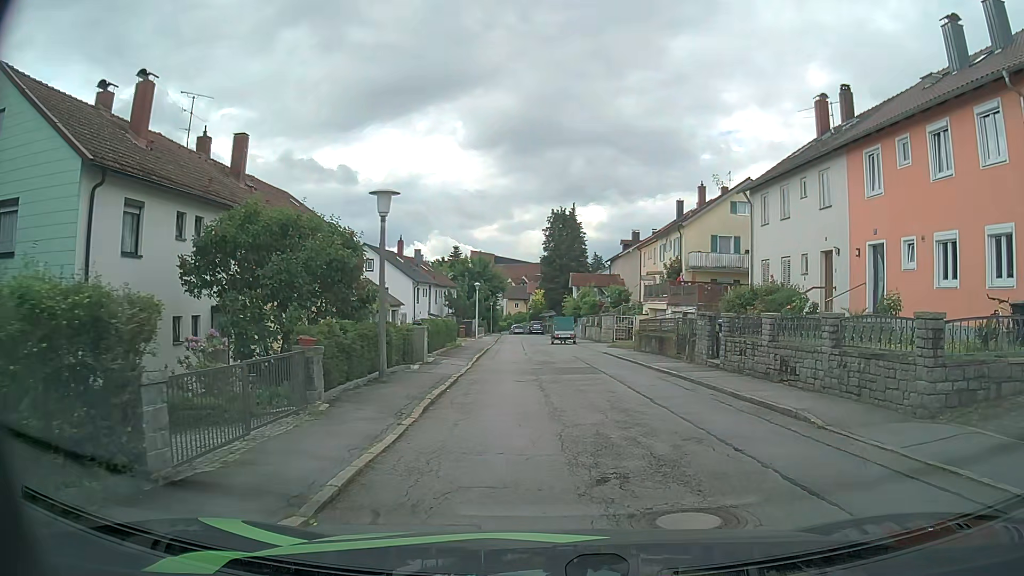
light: Day
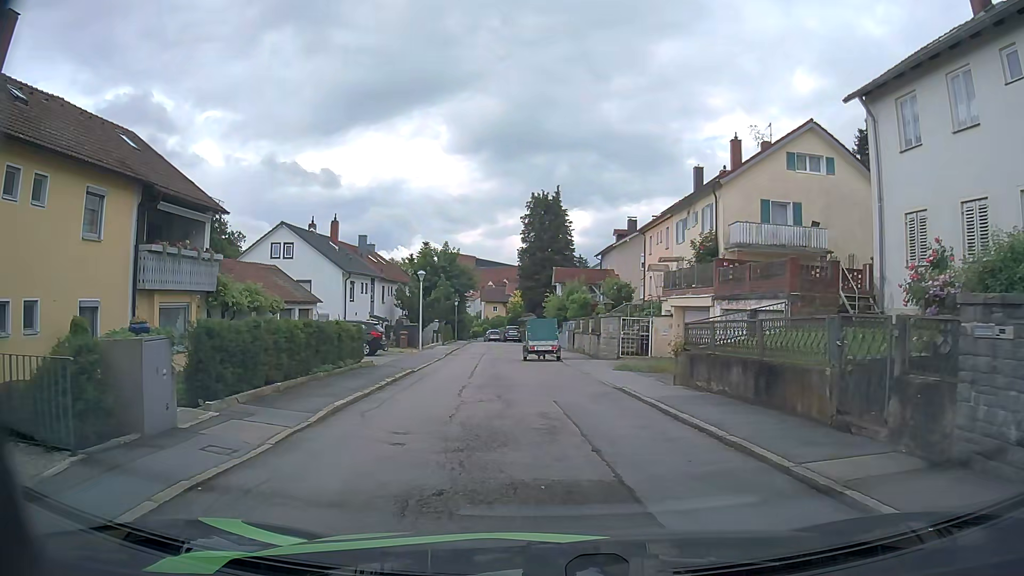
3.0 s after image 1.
(+0.7, +14.3) m; +1°
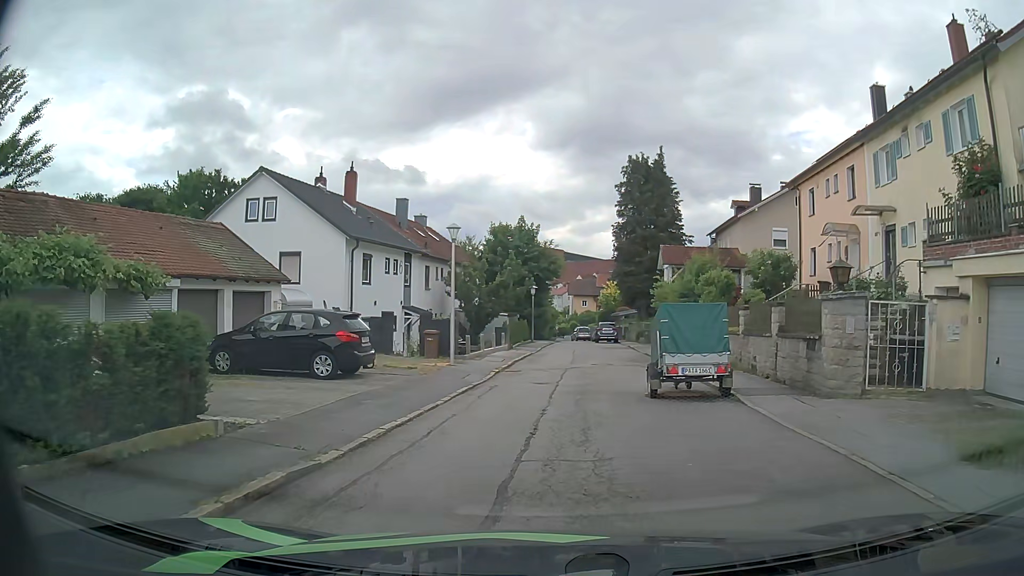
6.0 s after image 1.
(-0.6, +15.1) m; -6°
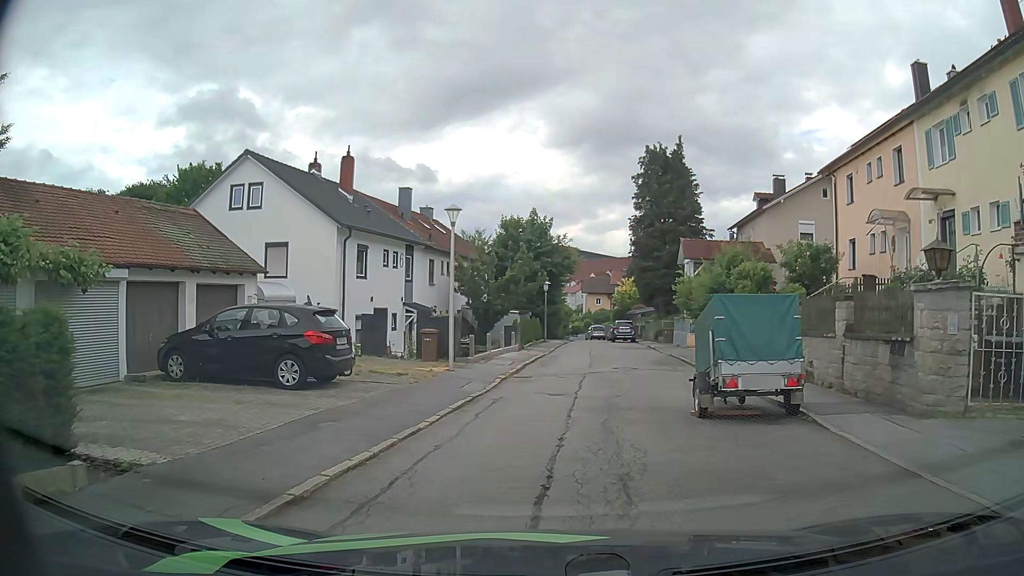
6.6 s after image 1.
(0.0, +2.8) m; -1°
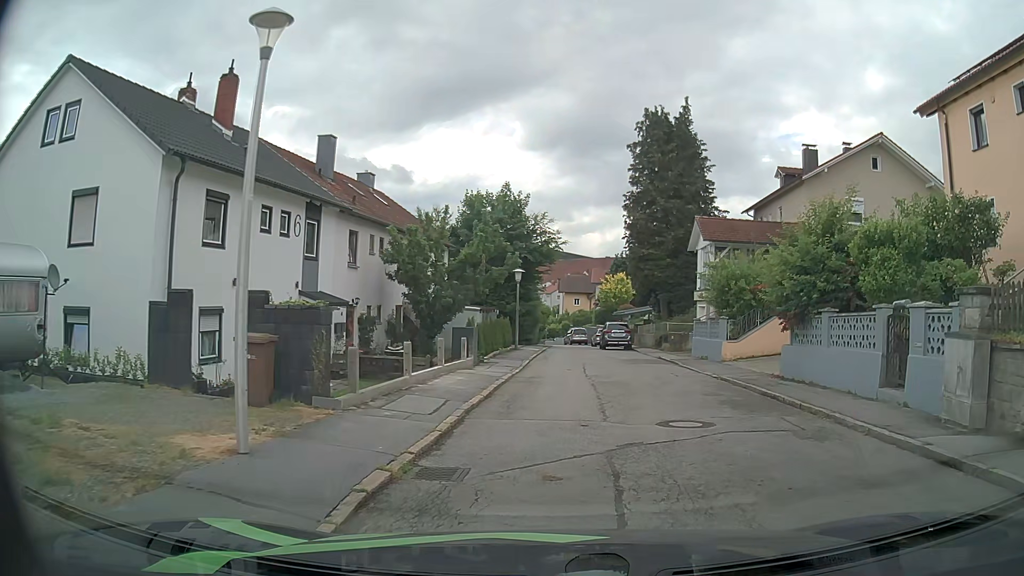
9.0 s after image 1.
(+0.1, +10.9) m; +2°
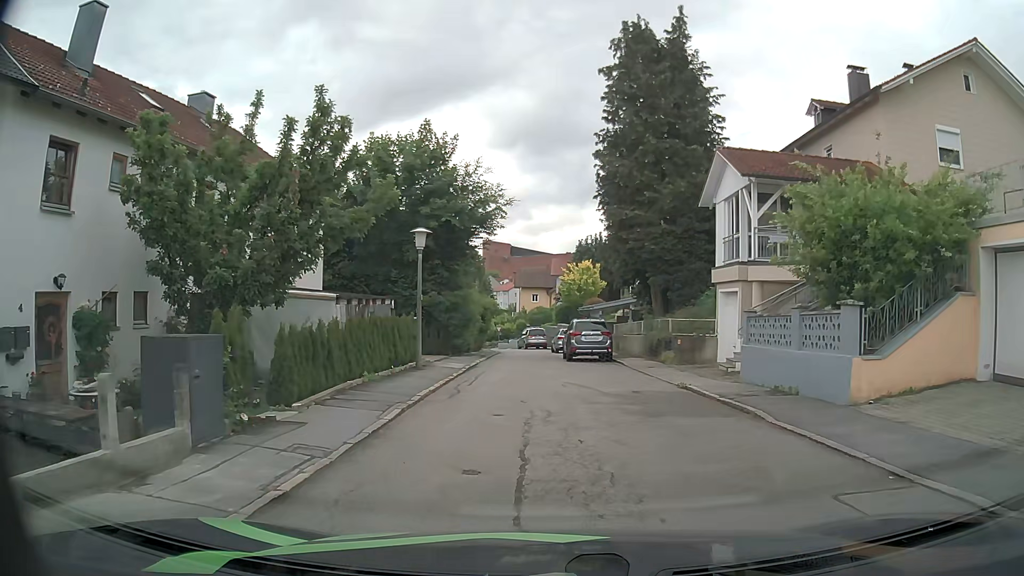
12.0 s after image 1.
(+1.0, +14.0) m; +3°
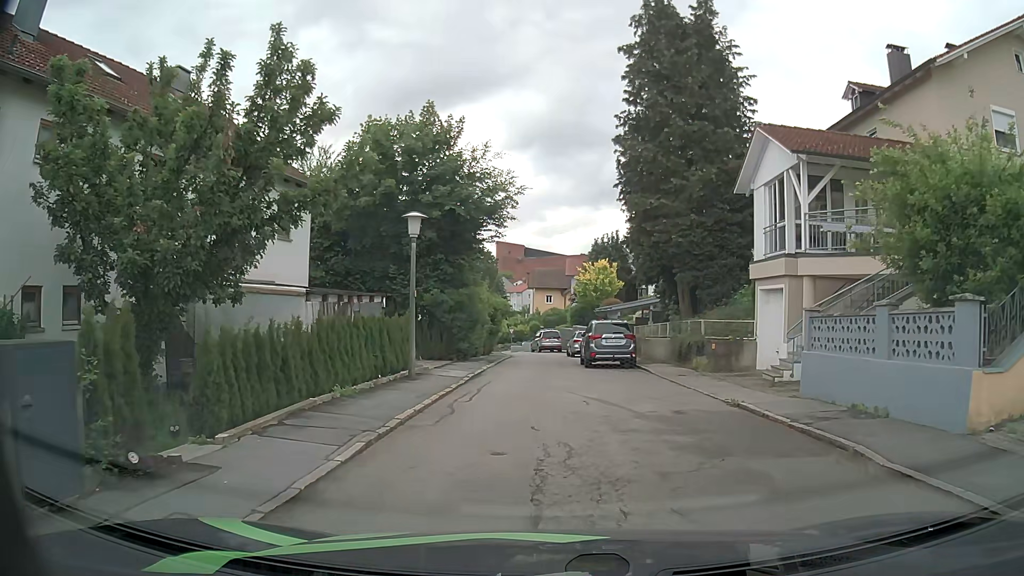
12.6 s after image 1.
(0.0, +2.9) m; -1°
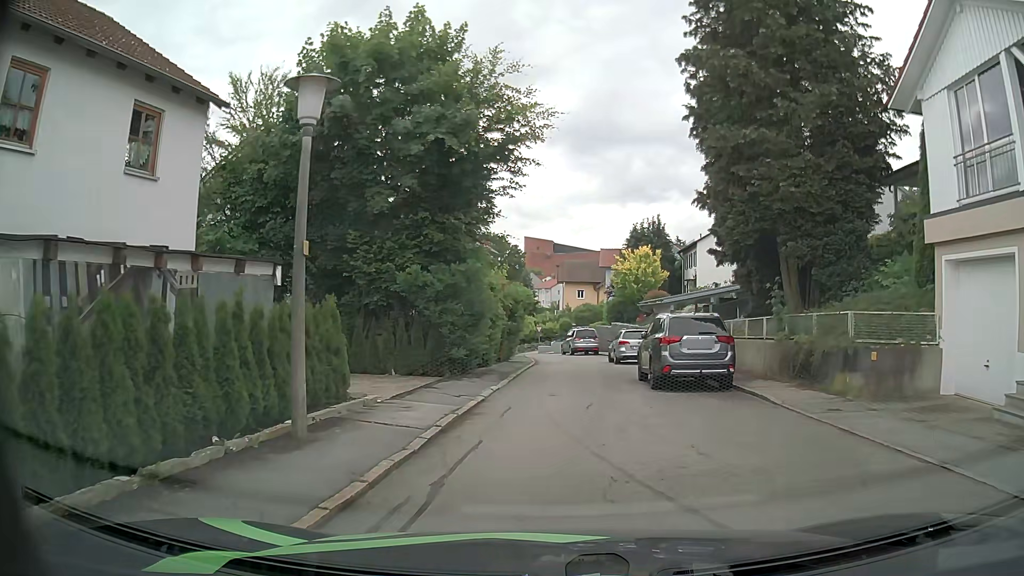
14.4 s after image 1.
(-0.2, +9.0) m; -2°
(0, +10) (0, +20) (+1, +30) (0, +40) (-1, +50) (-3, +60) (-5, +70) (-12, +75) (-17, +67) (-21, +57) m
